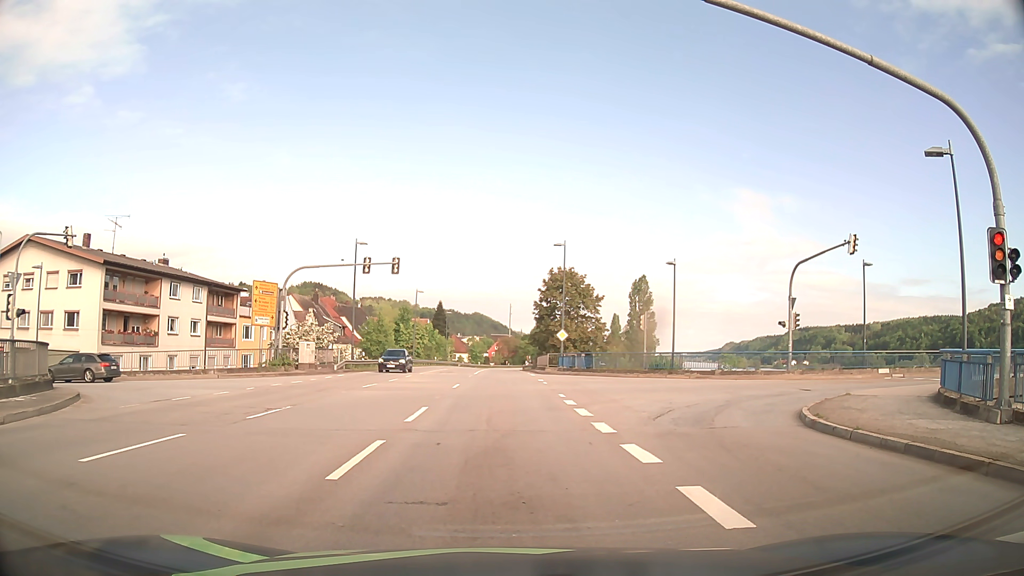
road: primary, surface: asphalt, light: Day
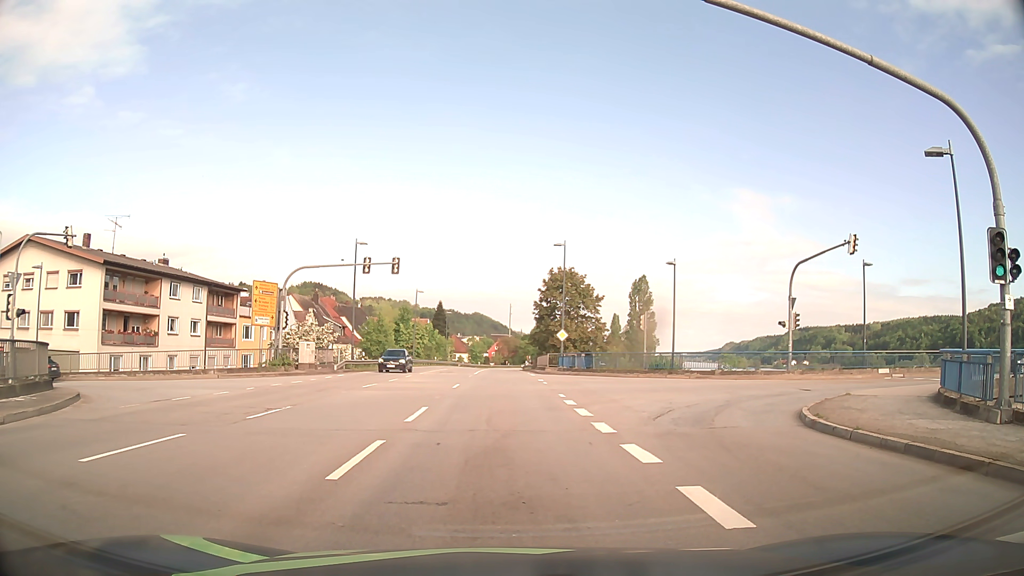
(0.0, 0.0) m; 0°
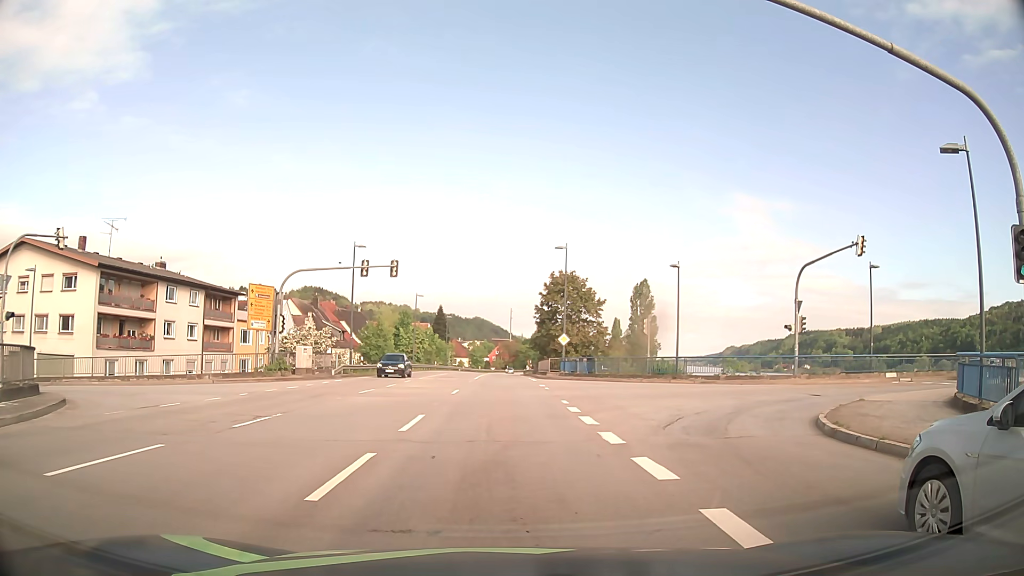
(0.0, +0.8) m; 0°
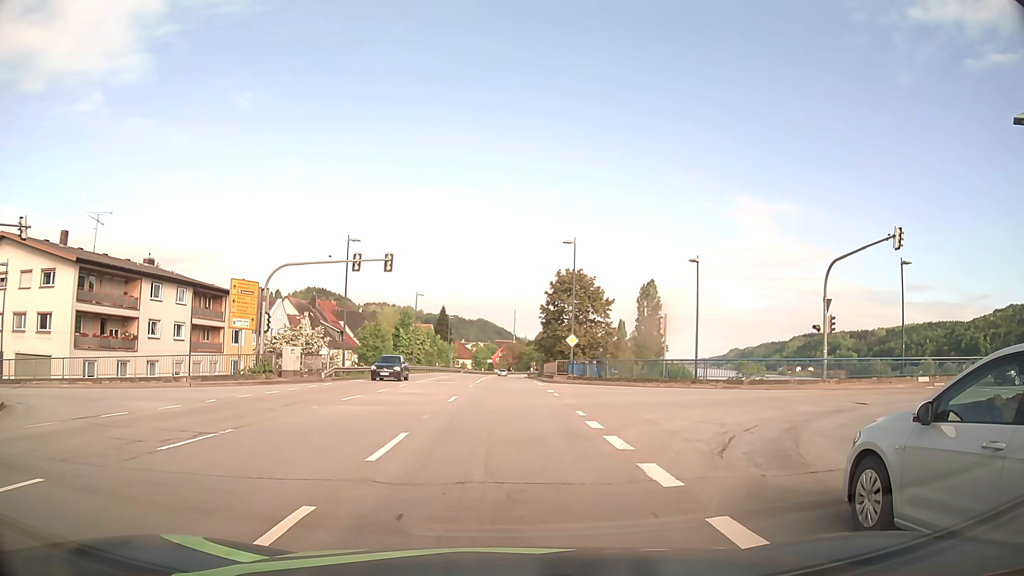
(0.0, +3.4) m; +1°
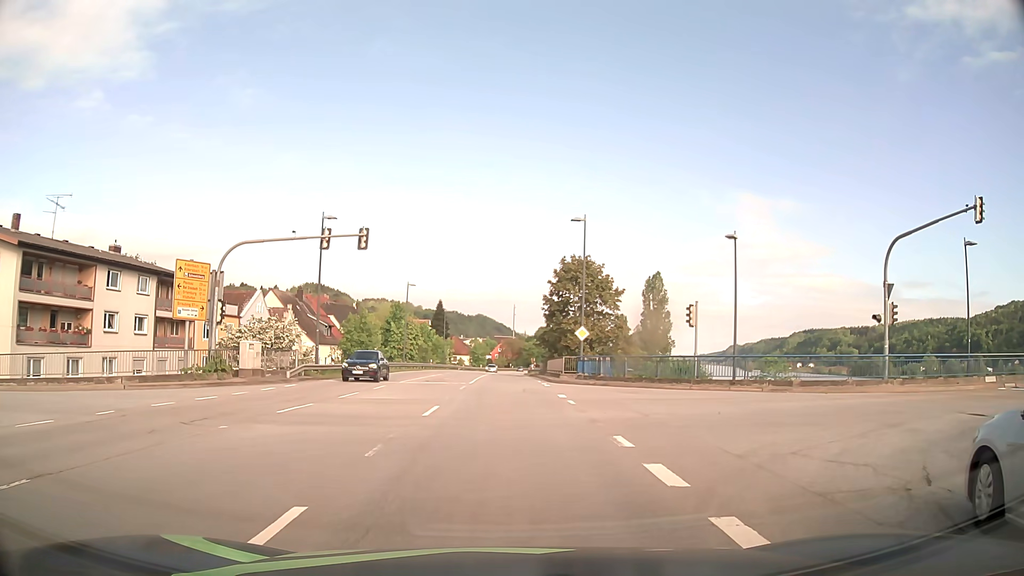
(-0.1, +6.5) m; -1°
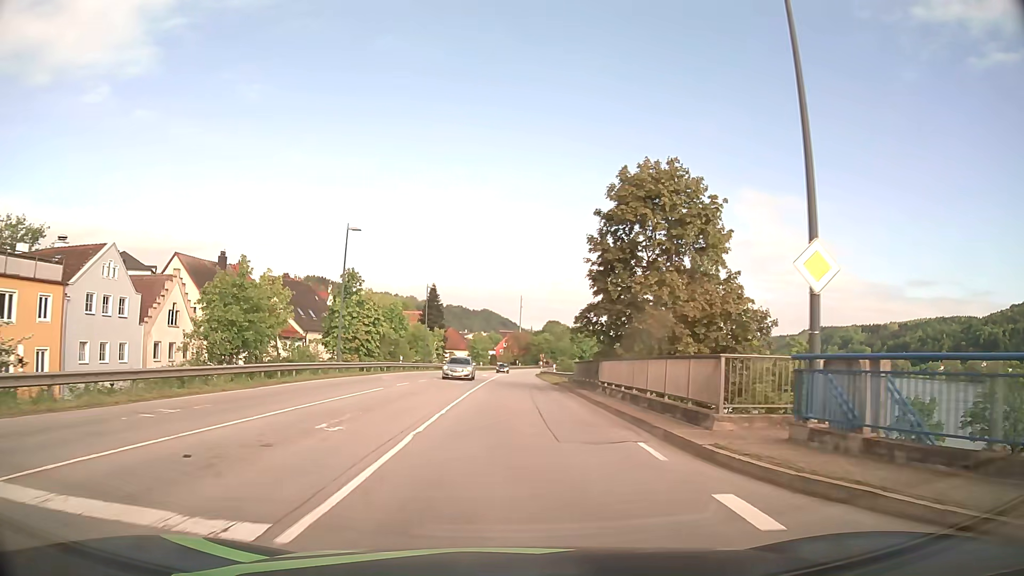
(-0.2, +29.4) m; 0°
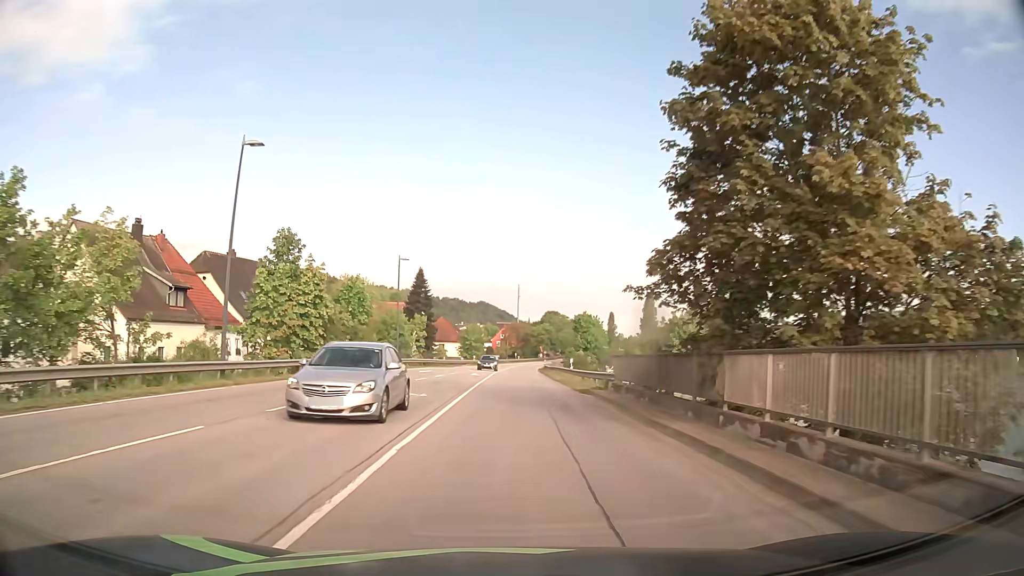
(0.0, +16.6) m; 0°
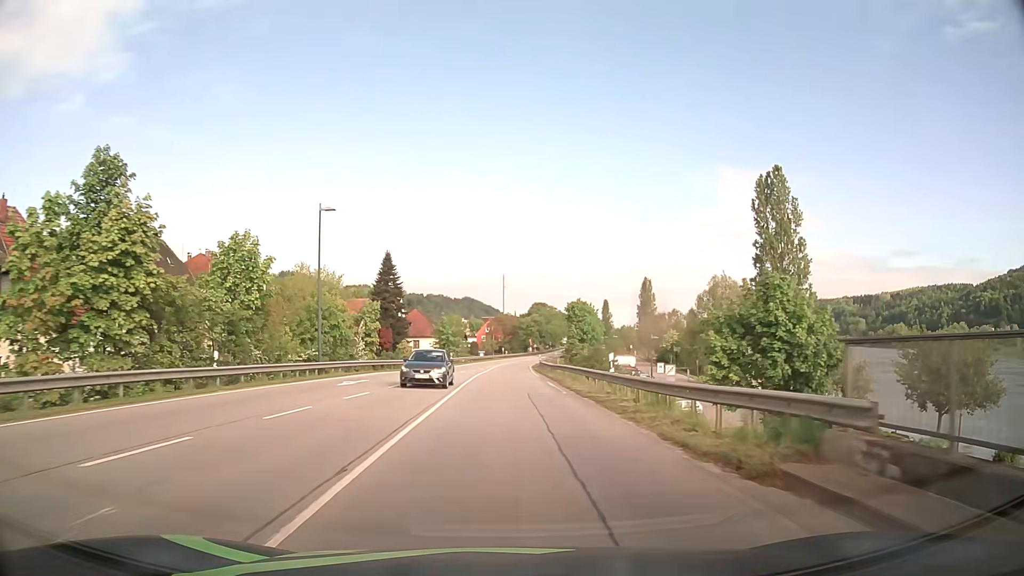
(+0.3, +19.2) m; +1°
(0, +10) (0, +20) (0, +30) (0, +40) (+1, +50) (+1, +60) (+1, +70) (+1, +80) (+2, +90) (+3, +100) m
